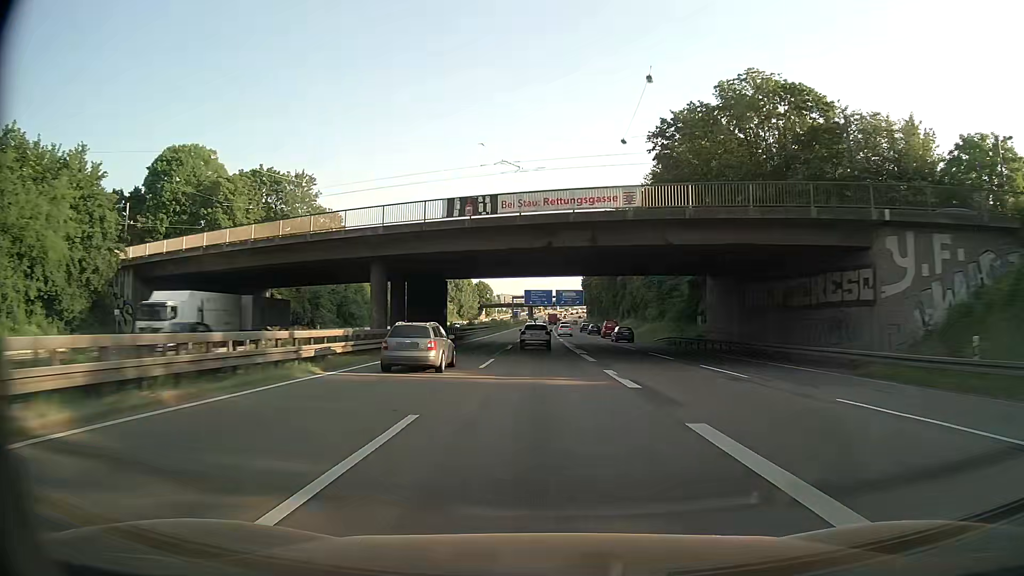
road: motorway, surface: asphalt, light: Day
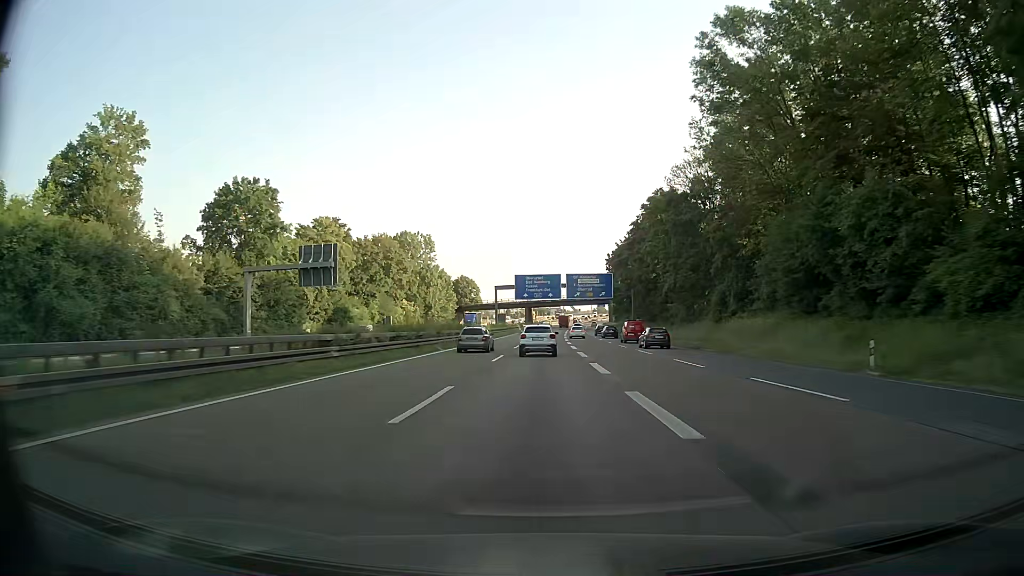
(-1.1, +66.7) m; -1°
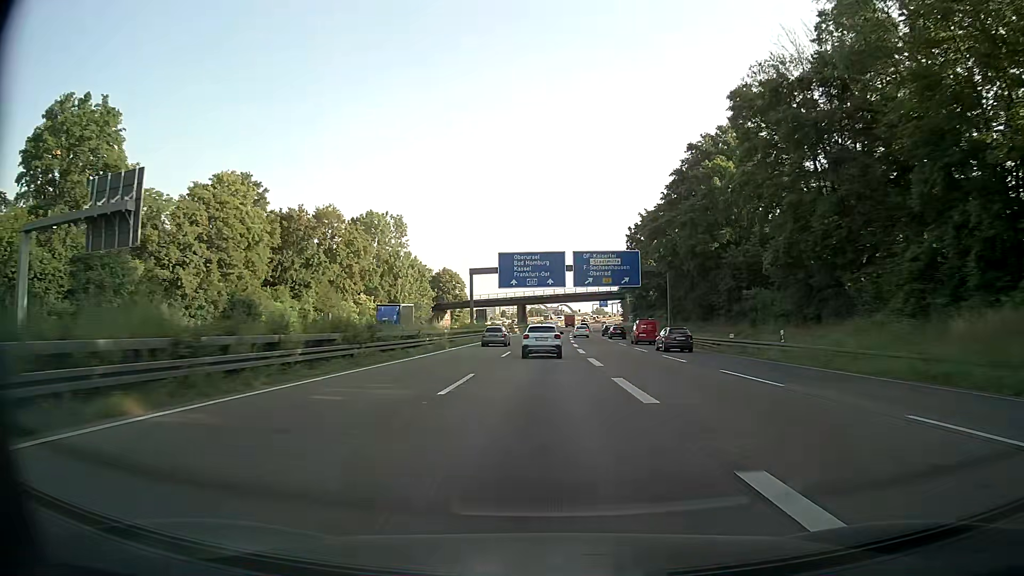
(+0.2, +32.0) m; +1°
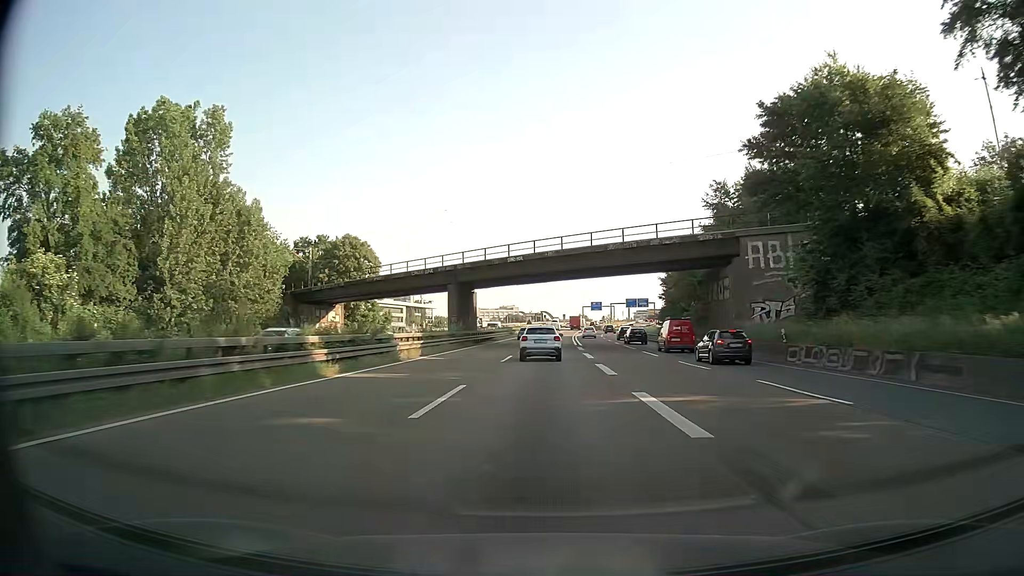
(+0.9, +75.5) m; +1°
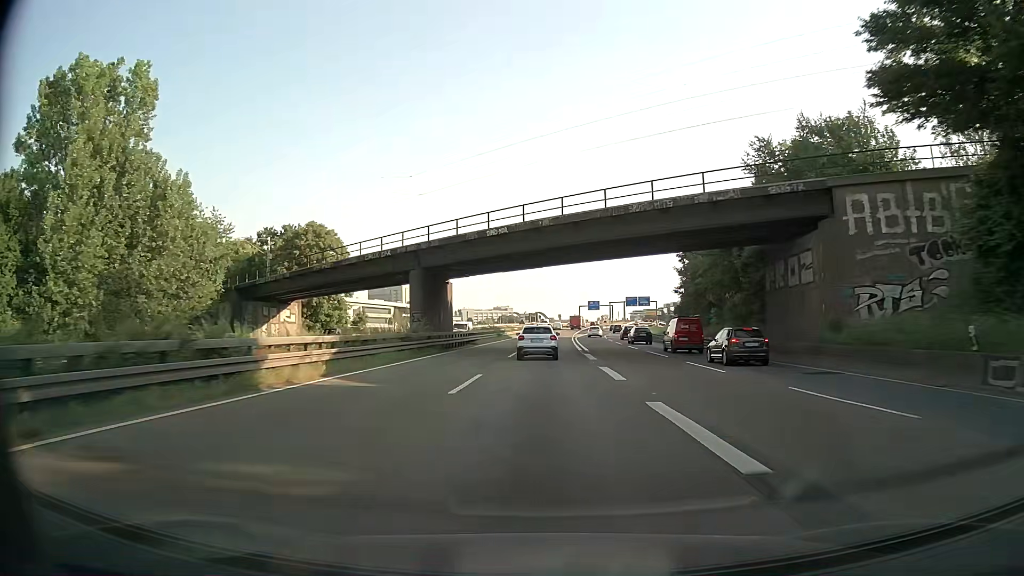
(+0.2, +14.3) m; +1°
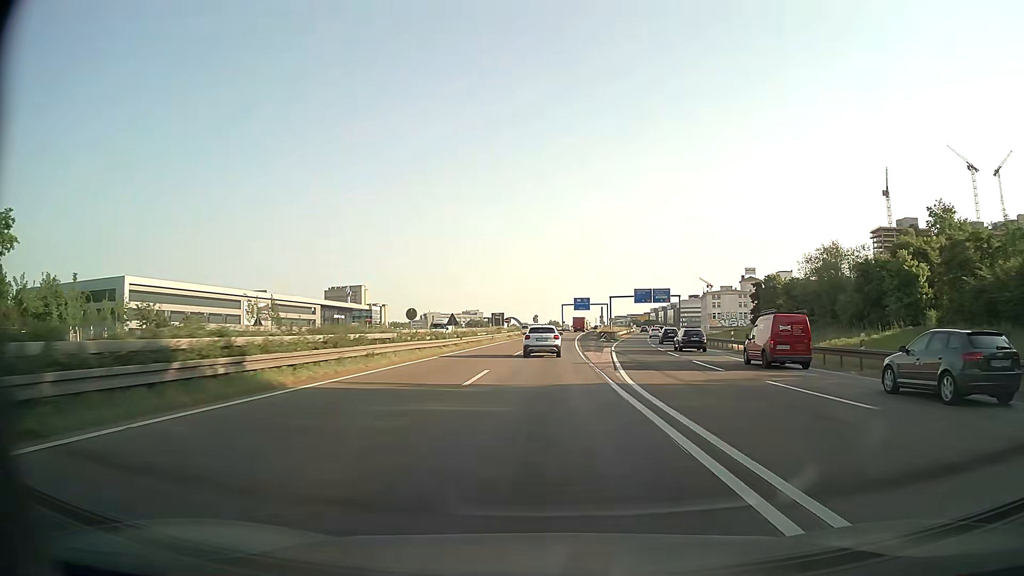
(+1.5, +70.3) m; +2°
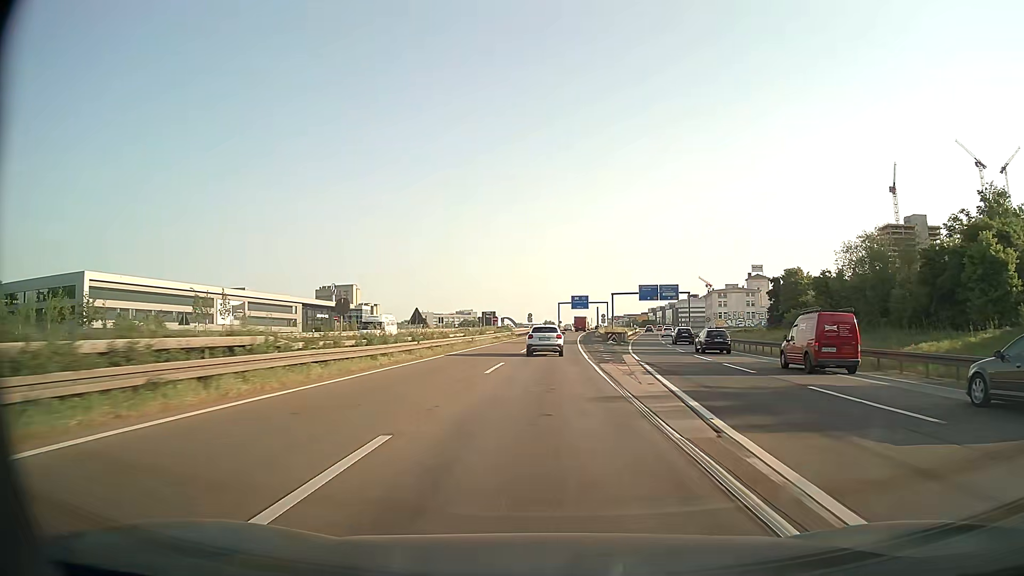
(+0.1, +13.9) m; +1°
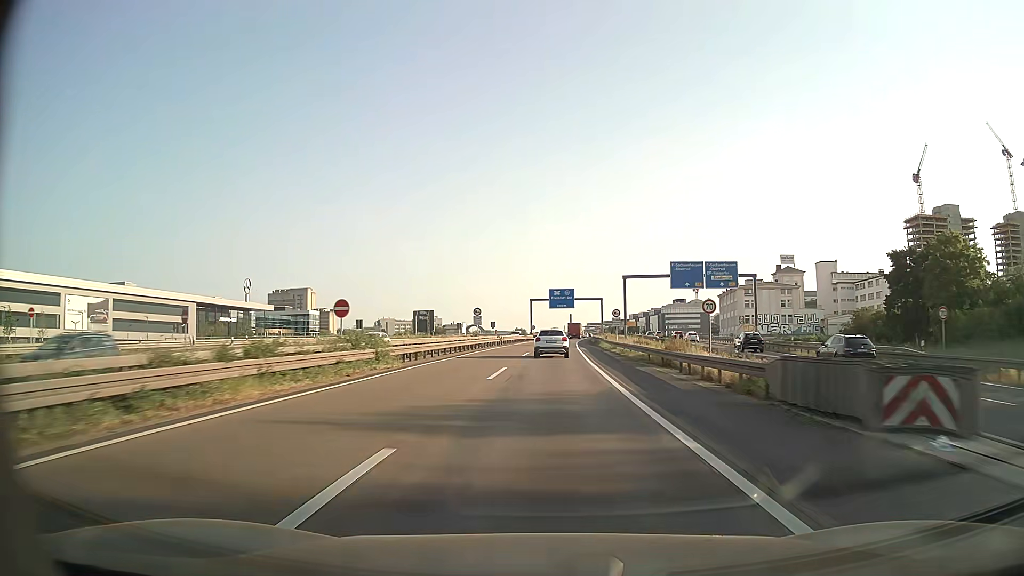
(+1.0, +55.2) m; +2°
(0, +10) (0, +20) (0, +30) (+1, +40) (+1, +50) (+1, +60) (+2, +70) (+2, +80) (+3, +90) (+4, +100) m
